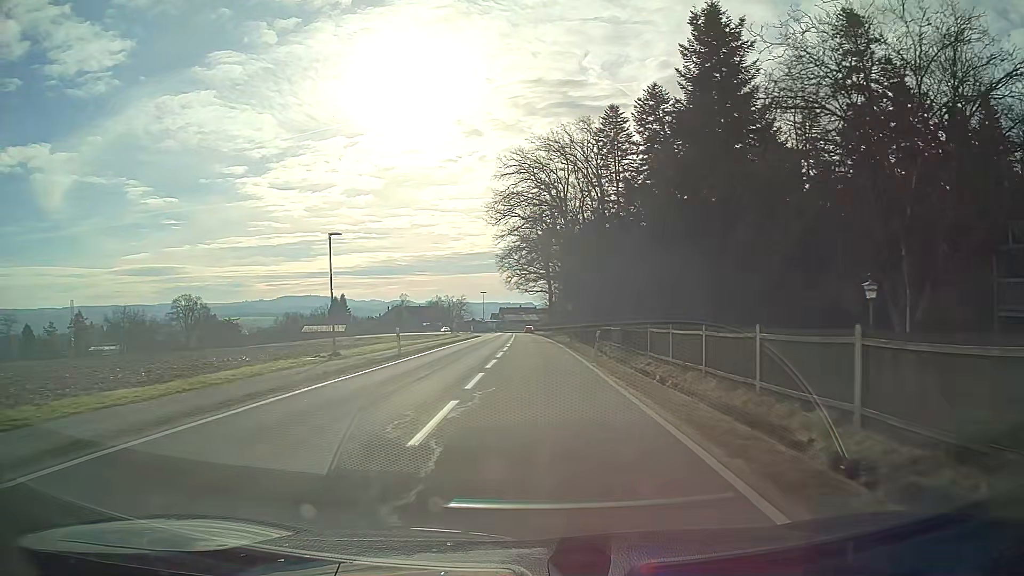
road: tertiary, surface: asphalt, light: Day
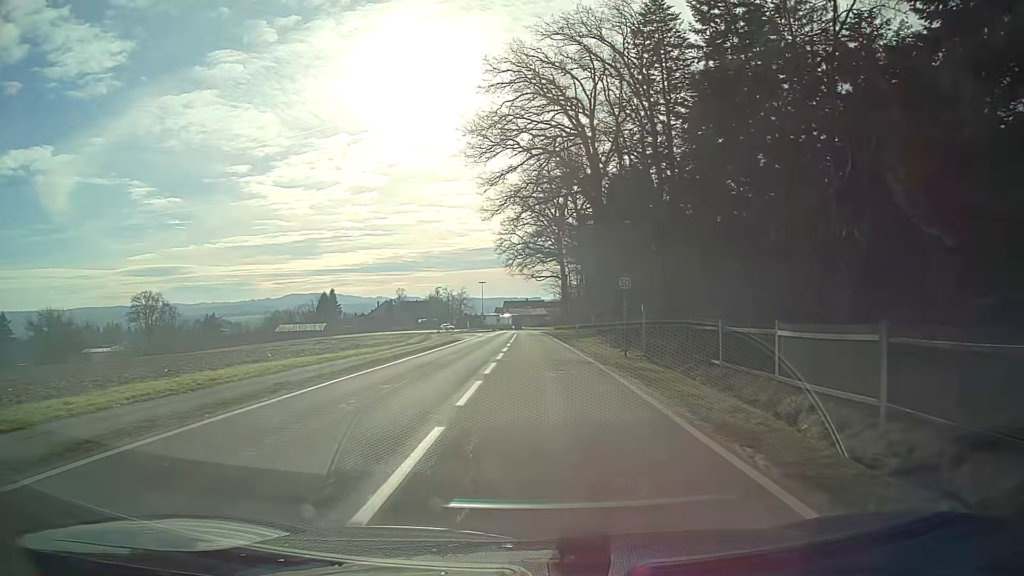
(-0.2, +26.7) m; -1°
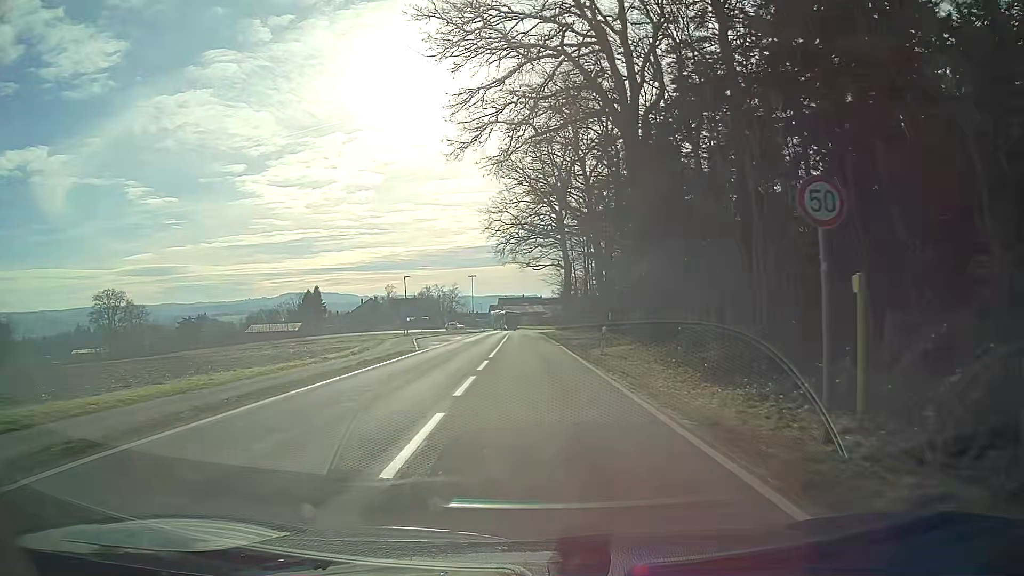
(0.0, +16.7) m; 0°
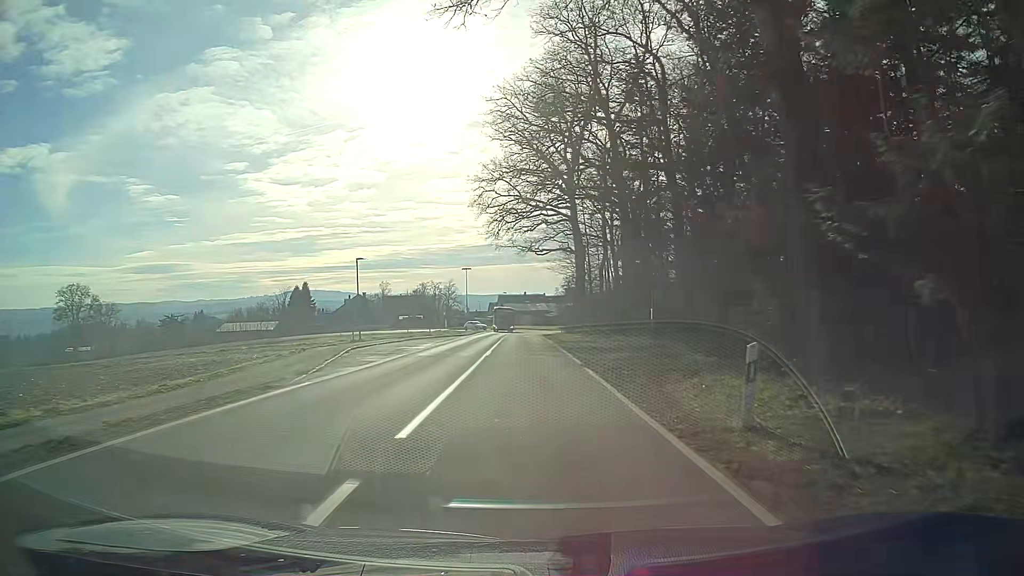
(-0.1, +16.1) m; -1°
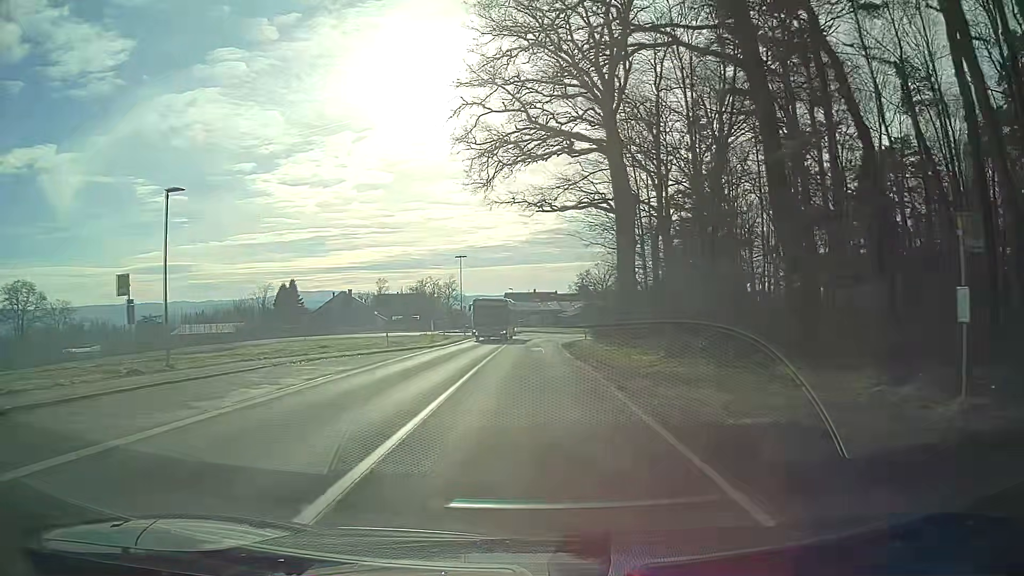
(-0.3, +23.1) m; -1°
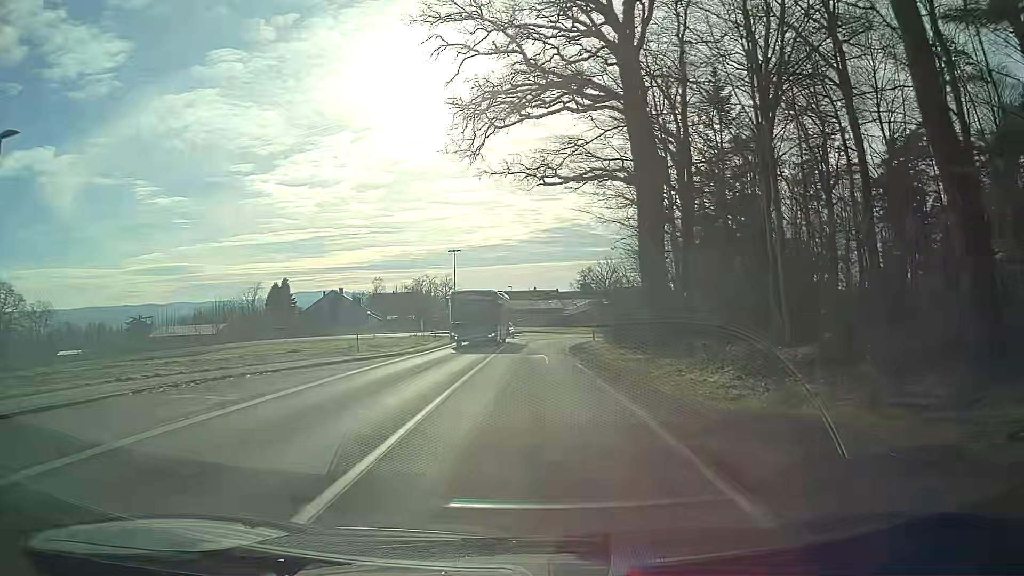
(0.0, +7.4) m; 0°
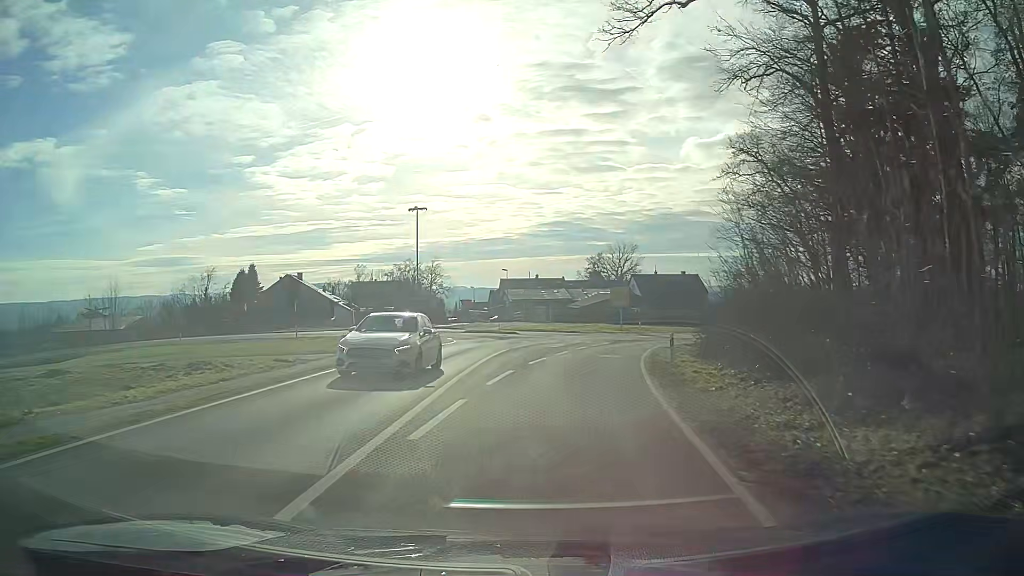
(-0.1, +27.8) m; -1°
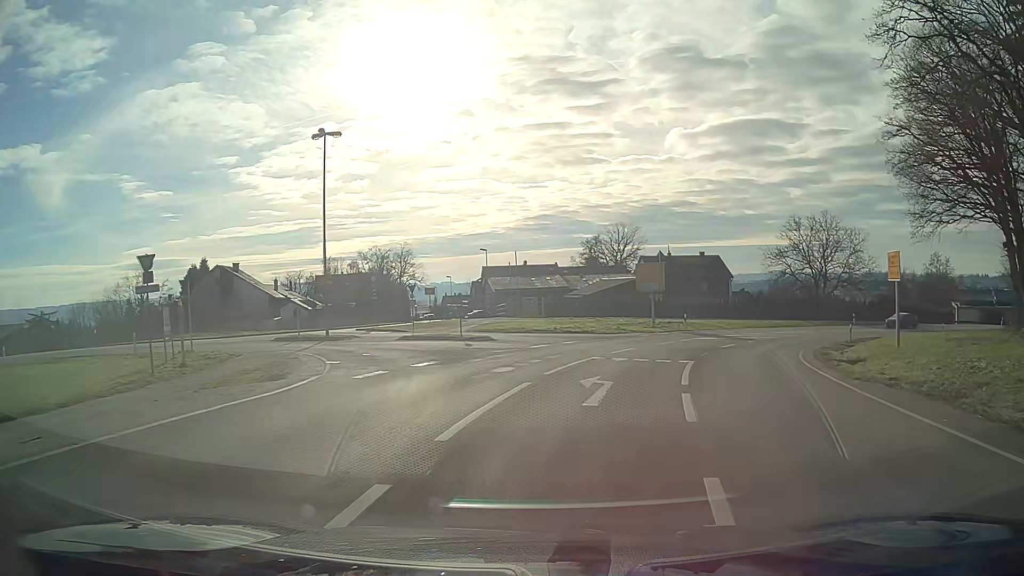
(+0.3, +23.0) m; +4°
